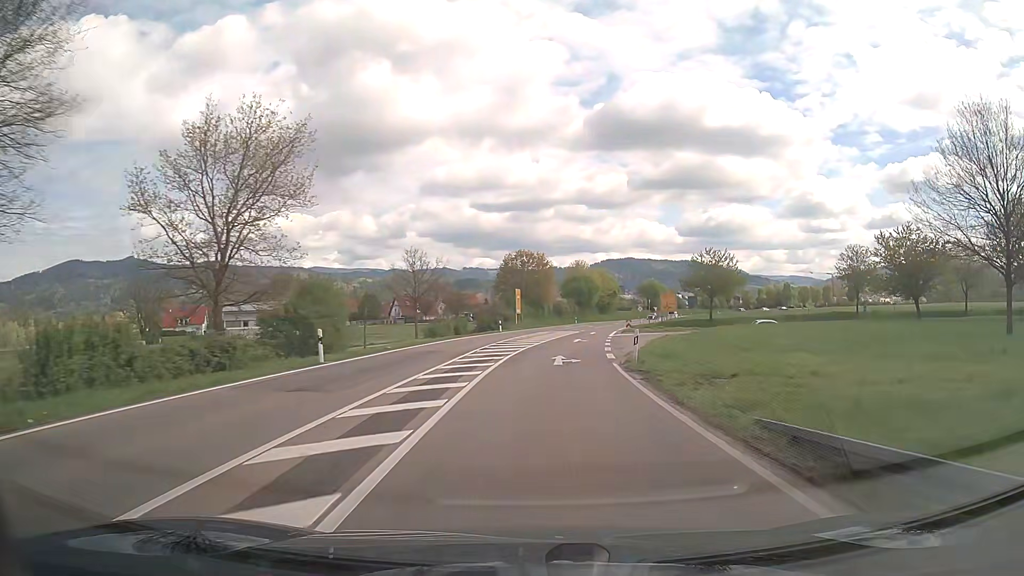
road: secondary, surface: asphalt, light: Day
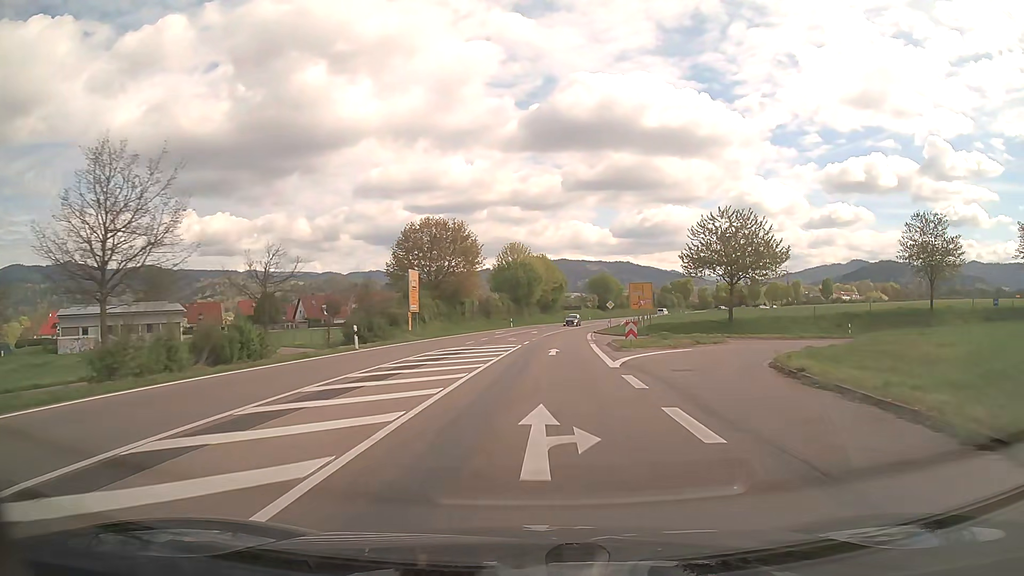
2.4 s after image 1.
(+2.0, +34.8) m; +6°
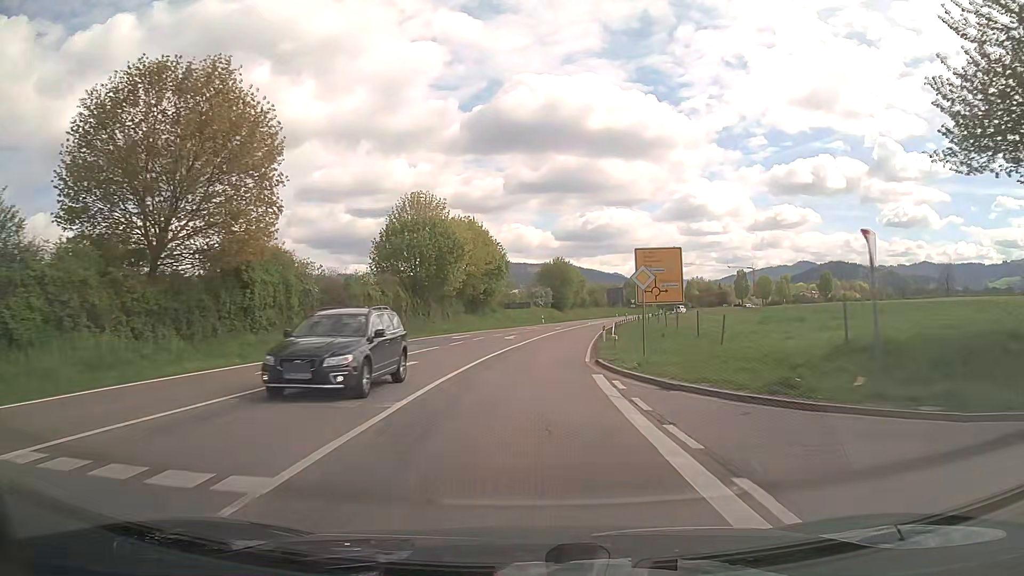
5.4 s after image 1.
(+2.2, +44.5) m; +5°
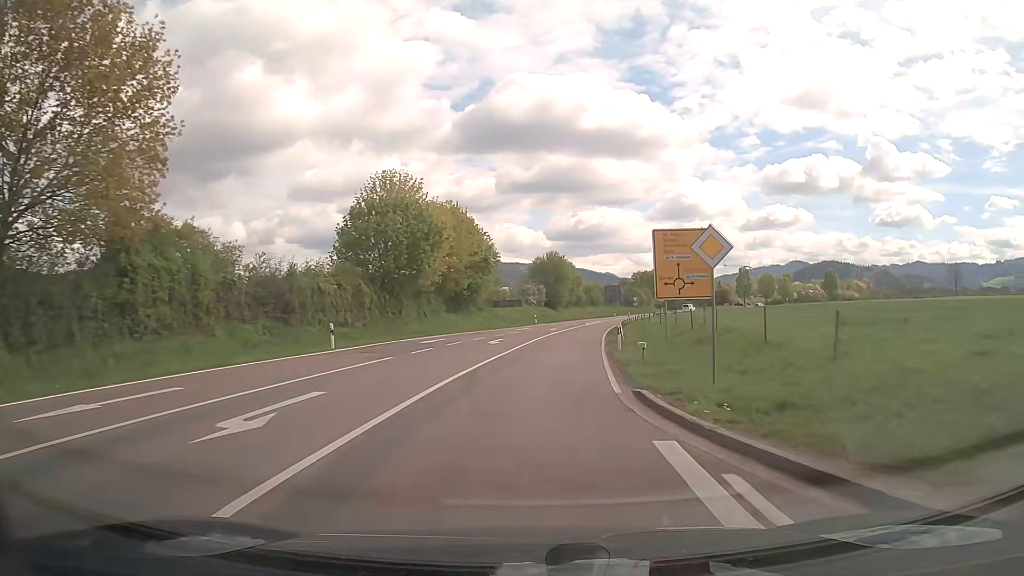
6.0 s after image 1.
(0.0, +9.0) m; +1°
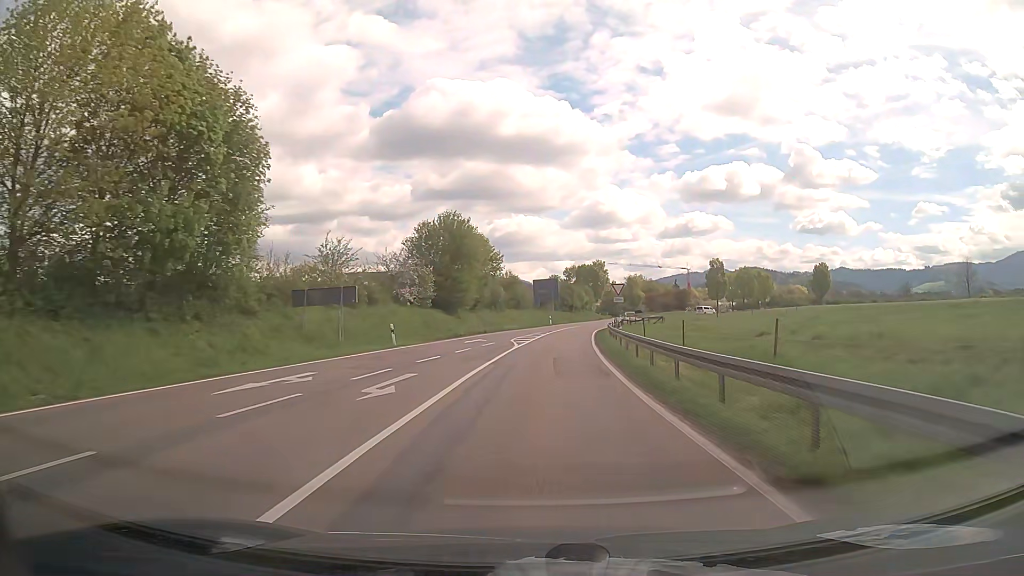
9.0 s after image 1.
(+3.0, +45.2) m; +7°
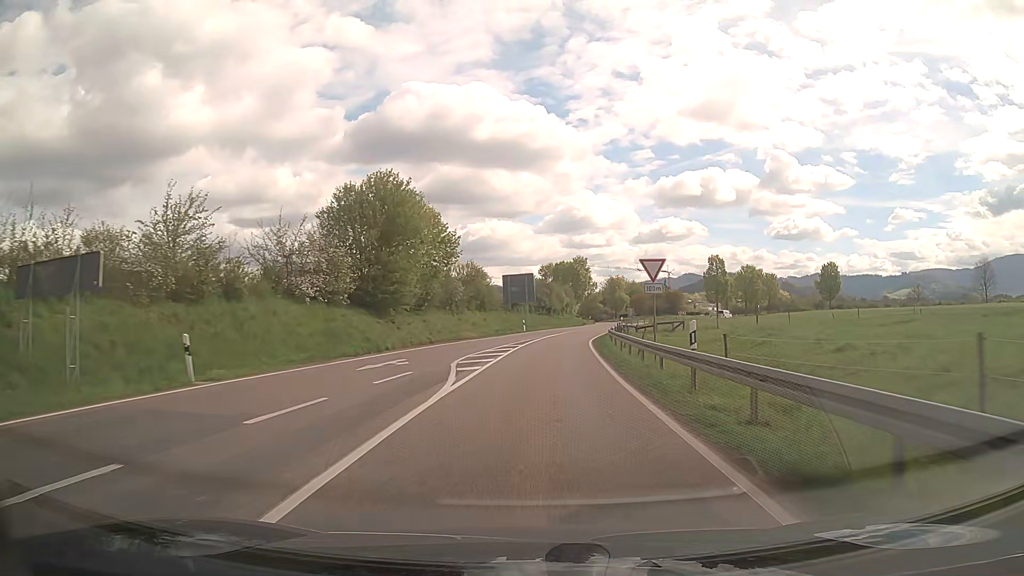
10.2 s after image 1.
(+0.5, +18.1) m; +2°
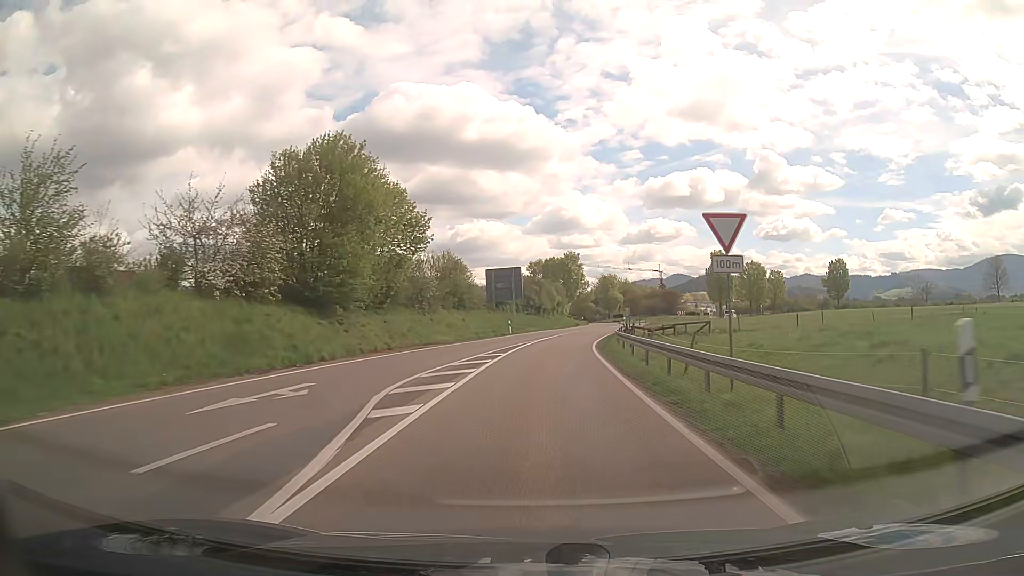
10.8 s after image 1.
(+0.1, +9.0) m; +1°
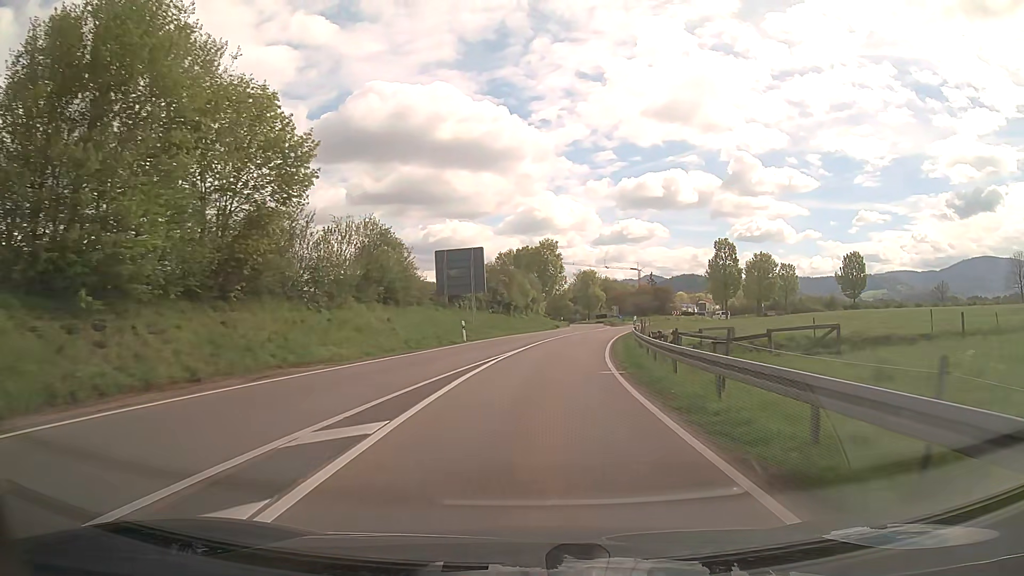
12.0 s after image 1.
(+0.3, +17.4) m; +2°
(0, +10) (+1, +20) (+1, +30) (+3, +40) (+5, +50) (+7, +59) (+9, +69) (+13, +78) (+18, +87) (+25, +94) m
